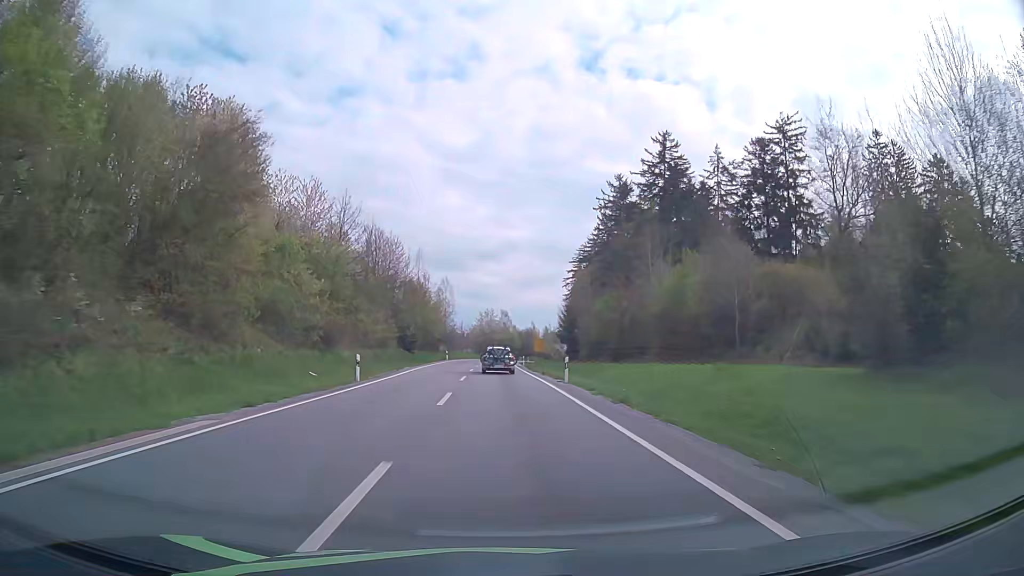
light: Day
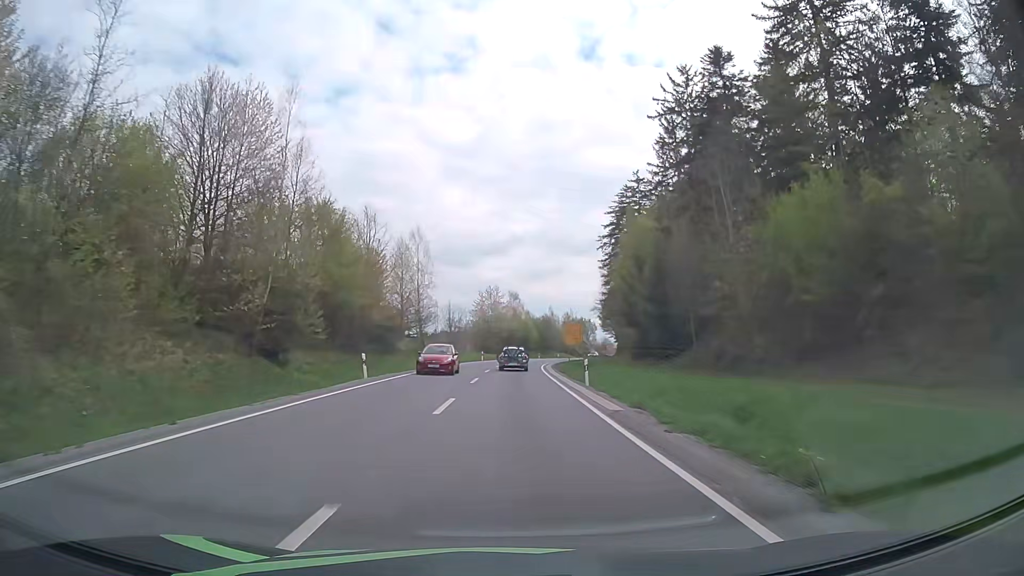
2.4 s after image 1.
(-1.6, +50.4) m; -2°
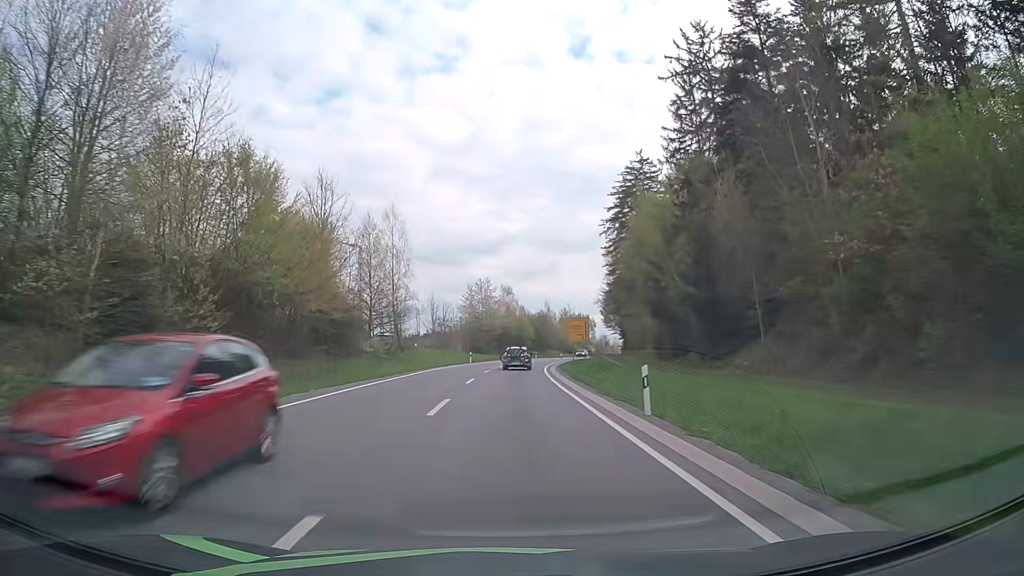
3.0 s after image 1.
(0.0, +12.4) m; 0°
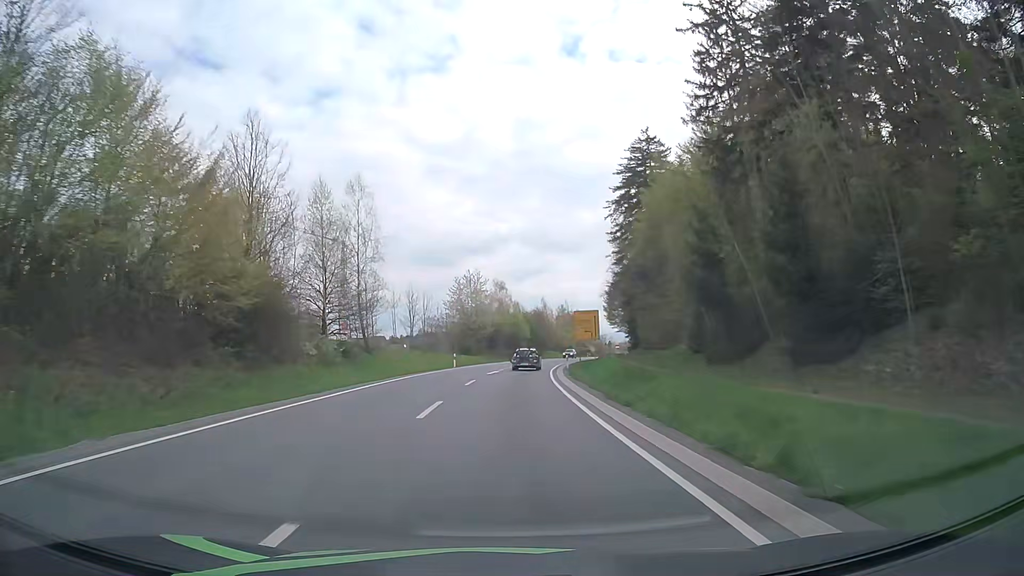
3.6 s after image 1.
(+0.1, +12.3) m; 0°
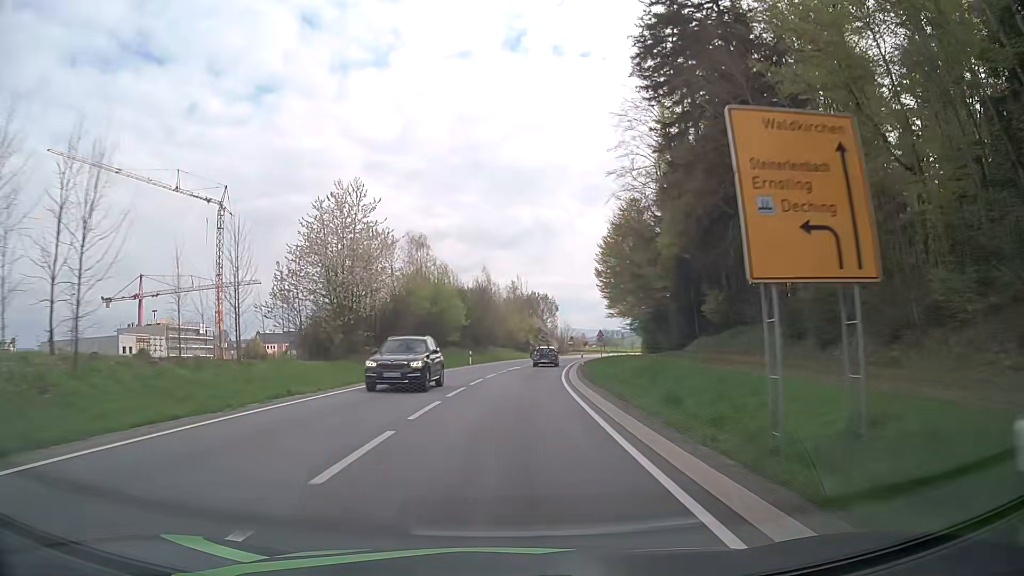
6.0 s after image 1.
(+2.0, +49.2) m; +5°
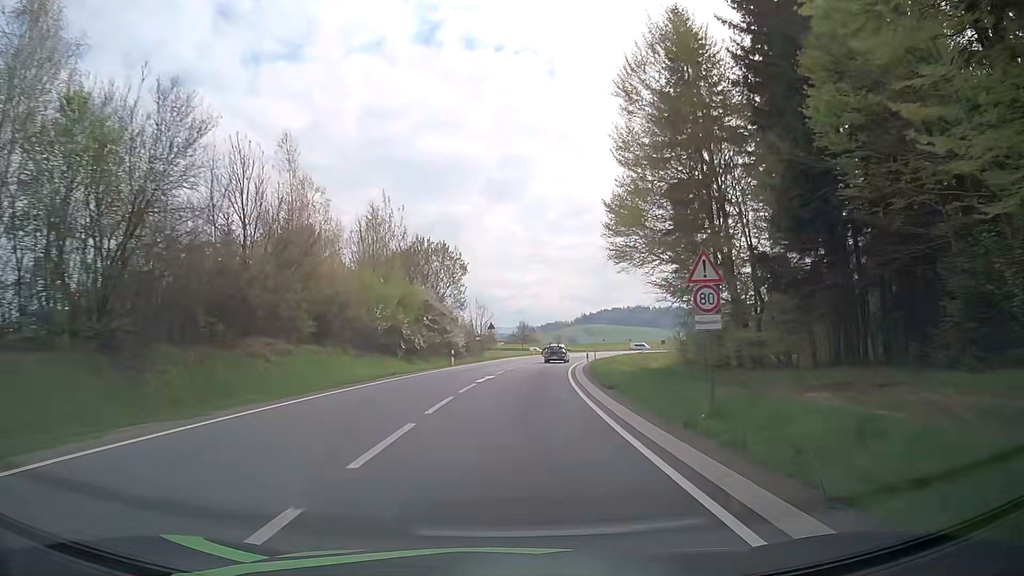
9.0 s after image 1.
(+3.9, +58.9) m; +8°
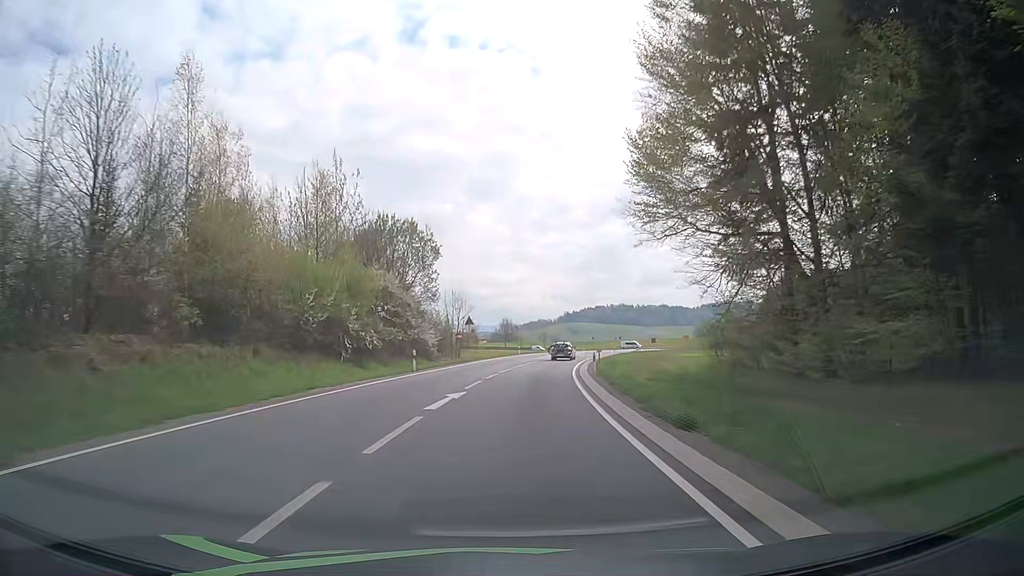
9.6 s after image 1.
(+0.2, +10.9) m; +1°
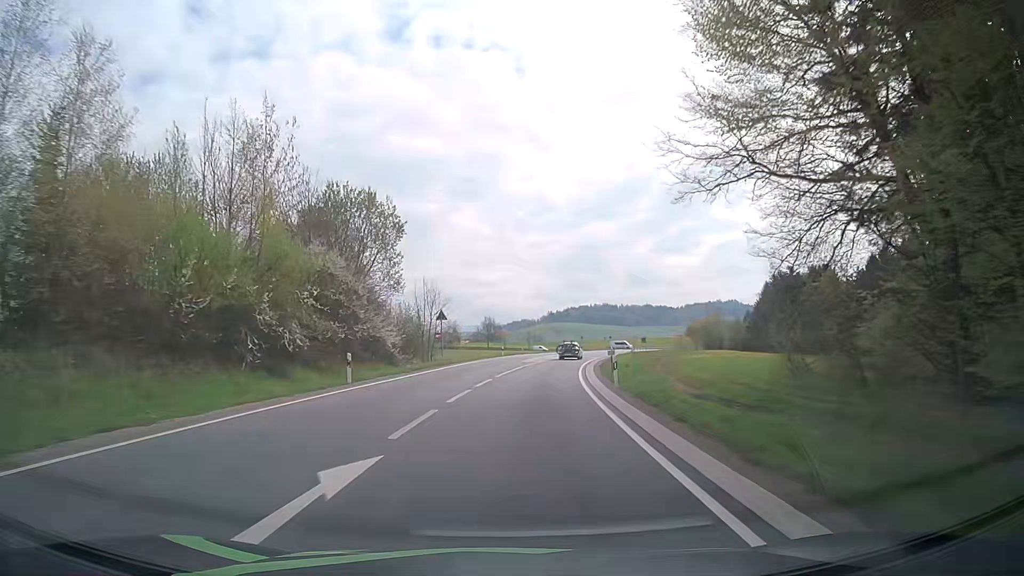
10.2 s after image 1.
(+0.2, +10.7) m; +1°
(0, +10) (+1, +20) (+1, +30) (+3, +40) (+4, +50) (+6, +60) (+8, +69) (+10, +79) (+11, +89) (+13, +99) m
